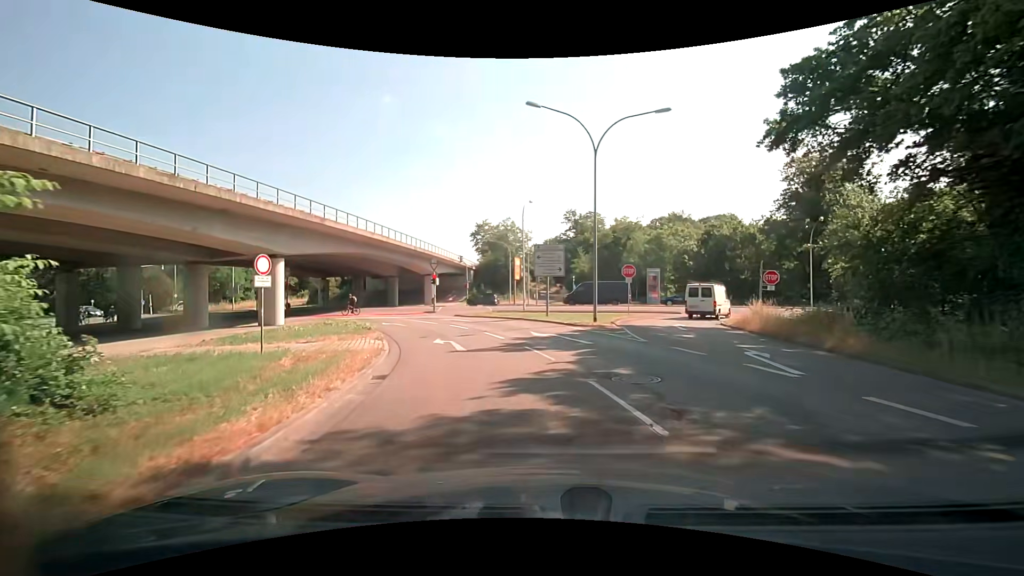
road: trunk_link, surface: asphalt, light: Day
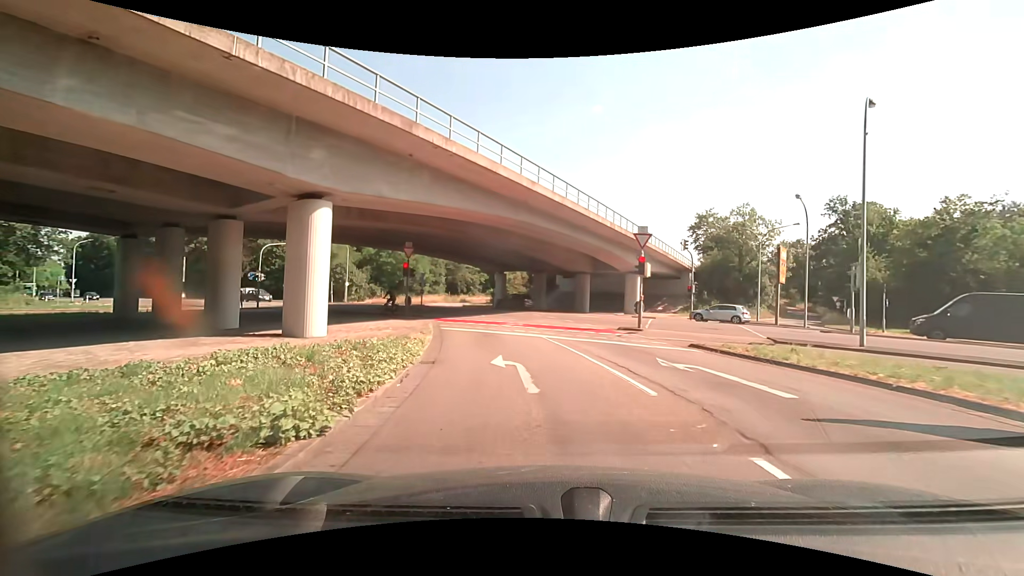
(-4.3, +20.3) m; -24°
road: secondary_link
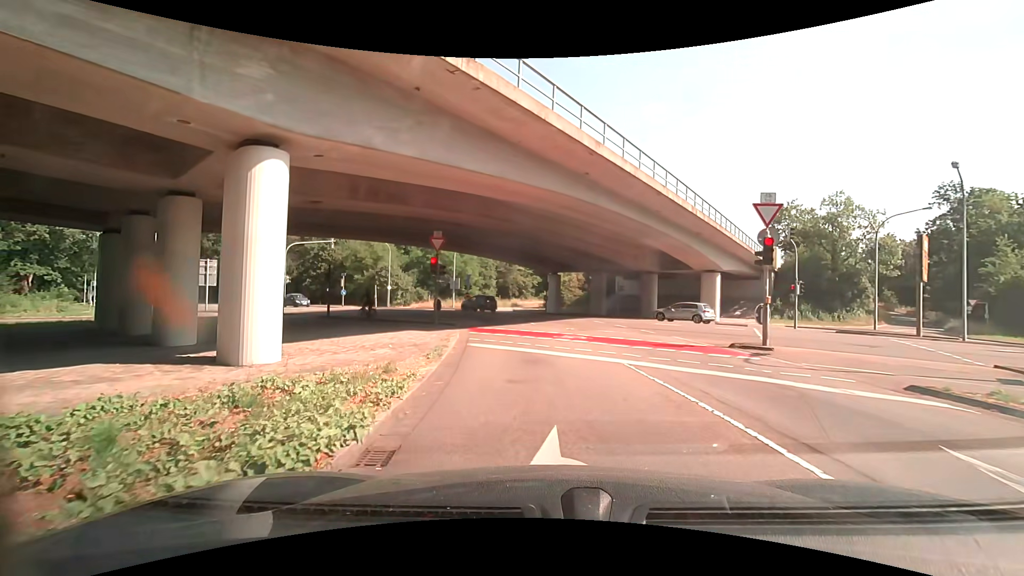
(-0.3, +6.5) m; -6°
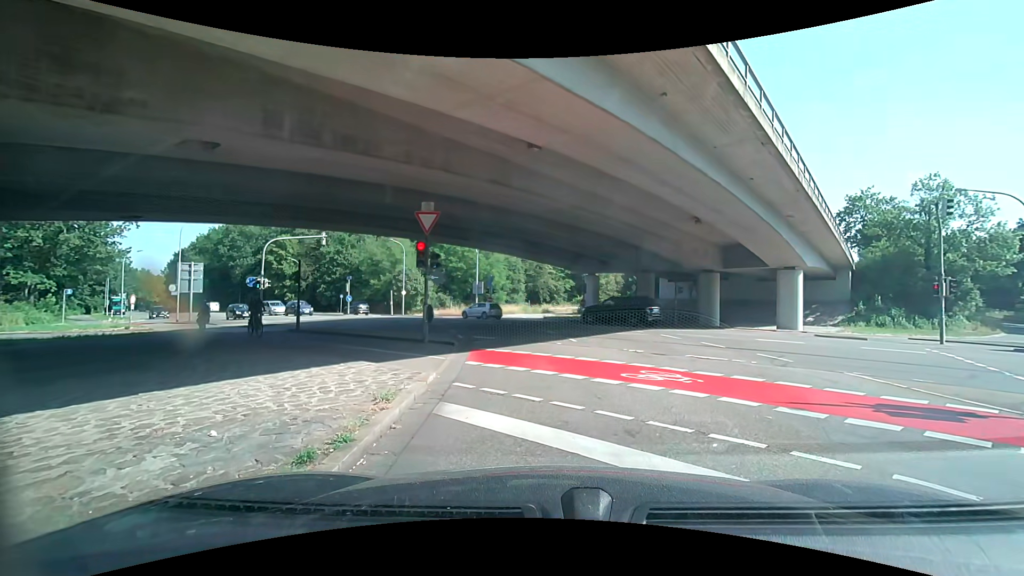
(-0.3, +7.8) m; -5°
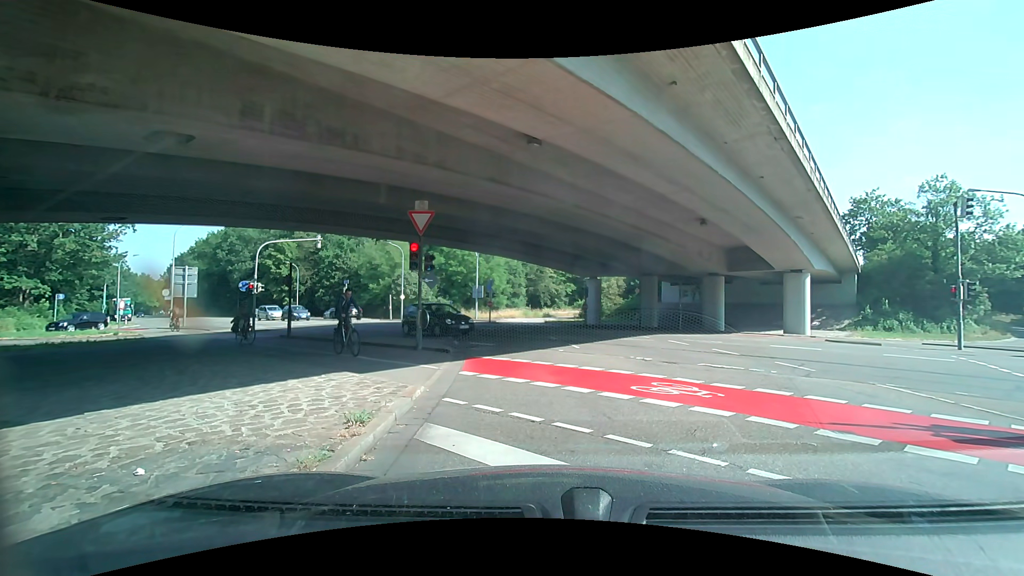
(0.0, +0.9) m; 0°
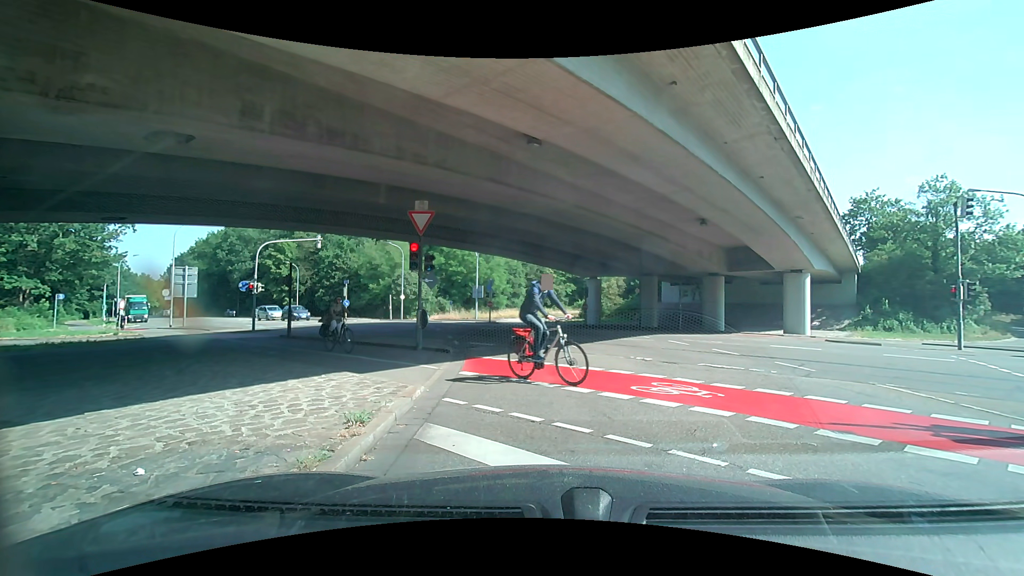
(0.0, 0.0) m; 0°
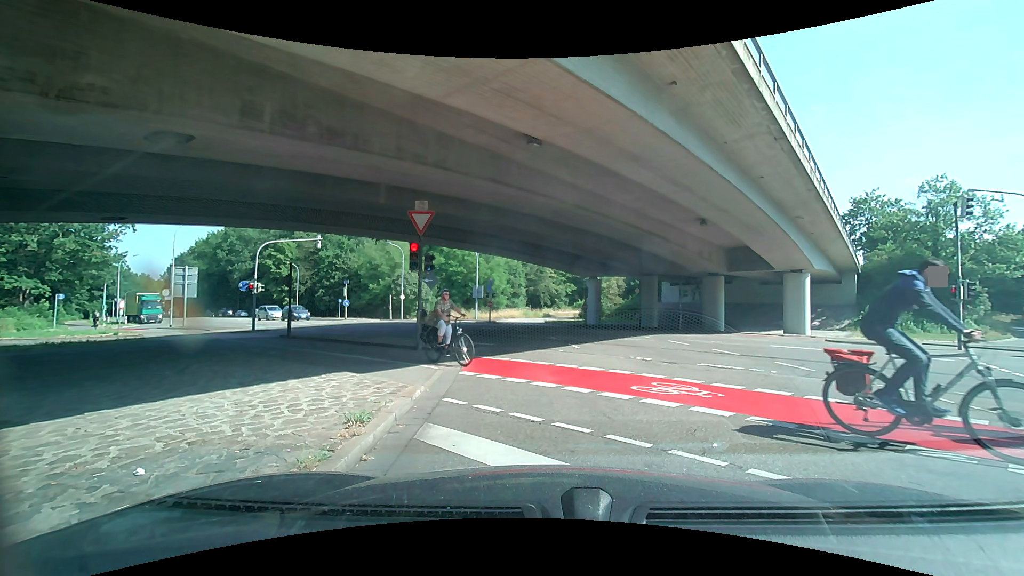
(0.0, 0.0) m; 0°
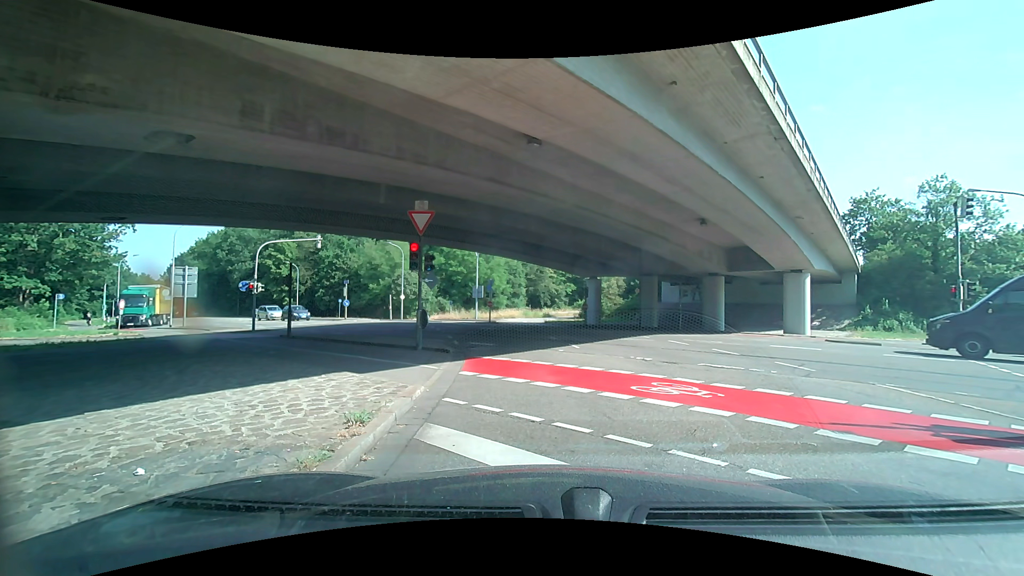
(0.0, 0.0) m; 0°
